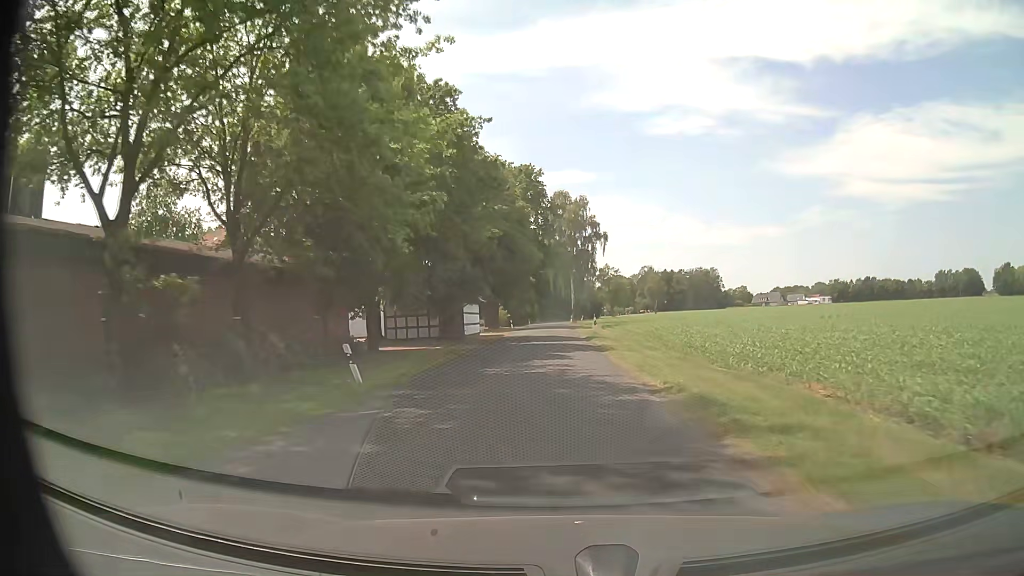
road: secondary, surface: asphalt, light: Day
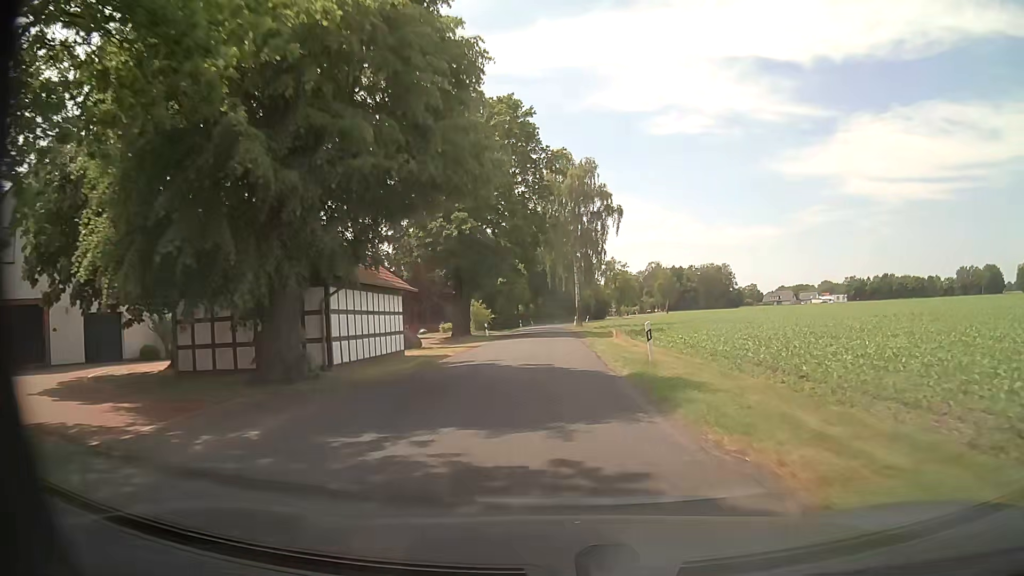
(0.0, +25.1) m; 0°
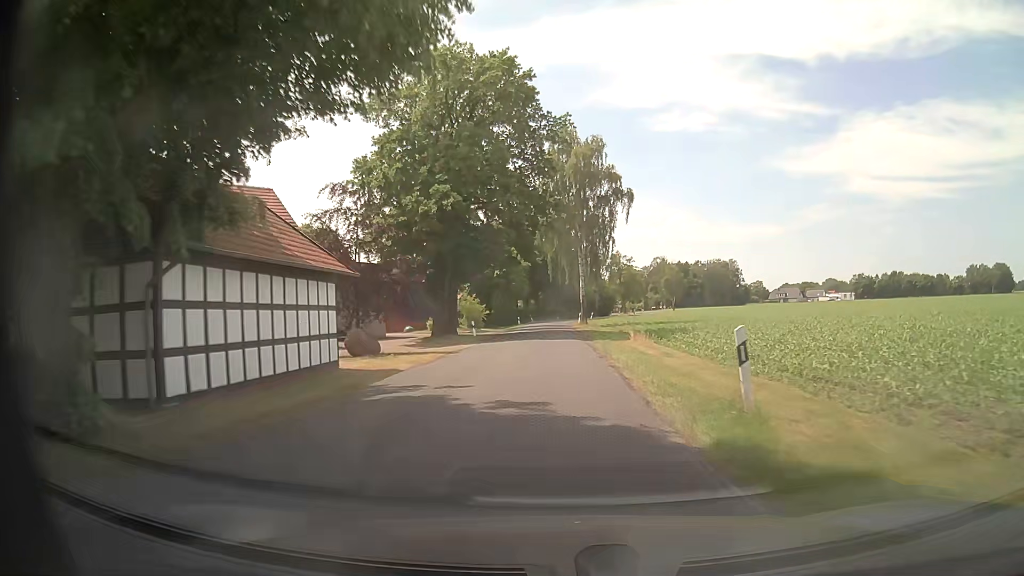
(0.0, +8.4) m; 0°
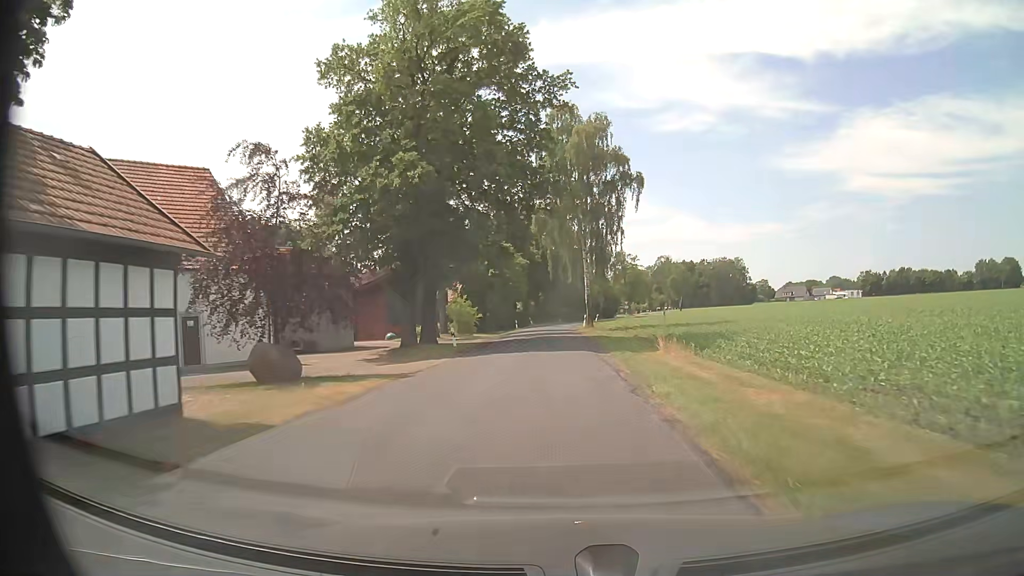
(0.0, +8.4) m; 0°
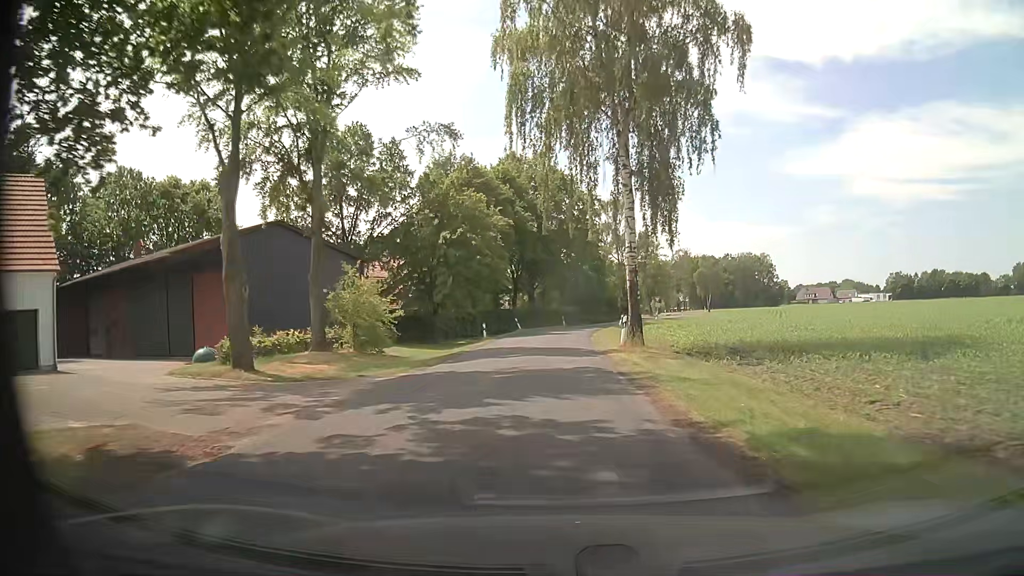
(-0.2, +33.4) m; 0°
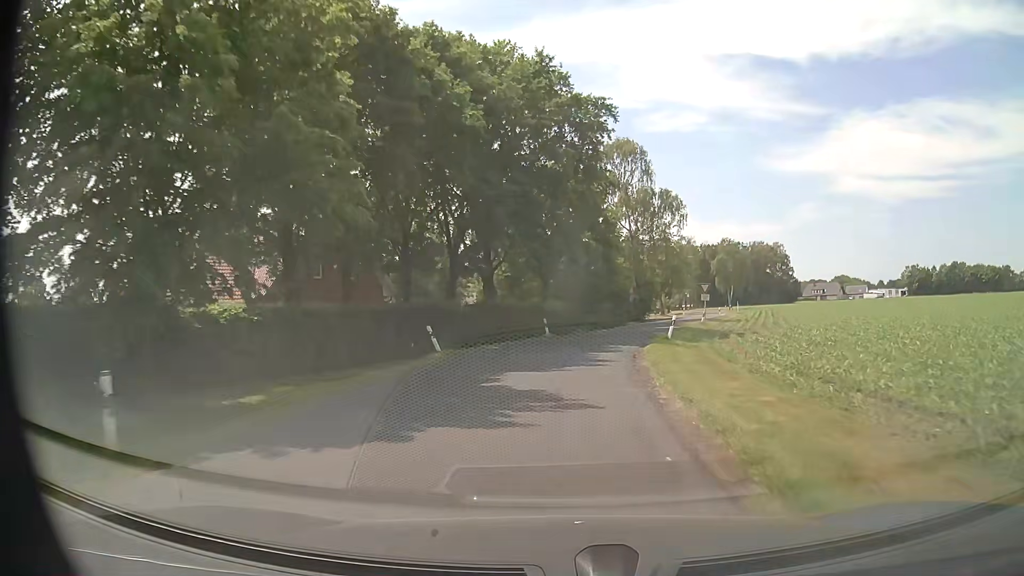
(+0.2, +33.5) m; +1°
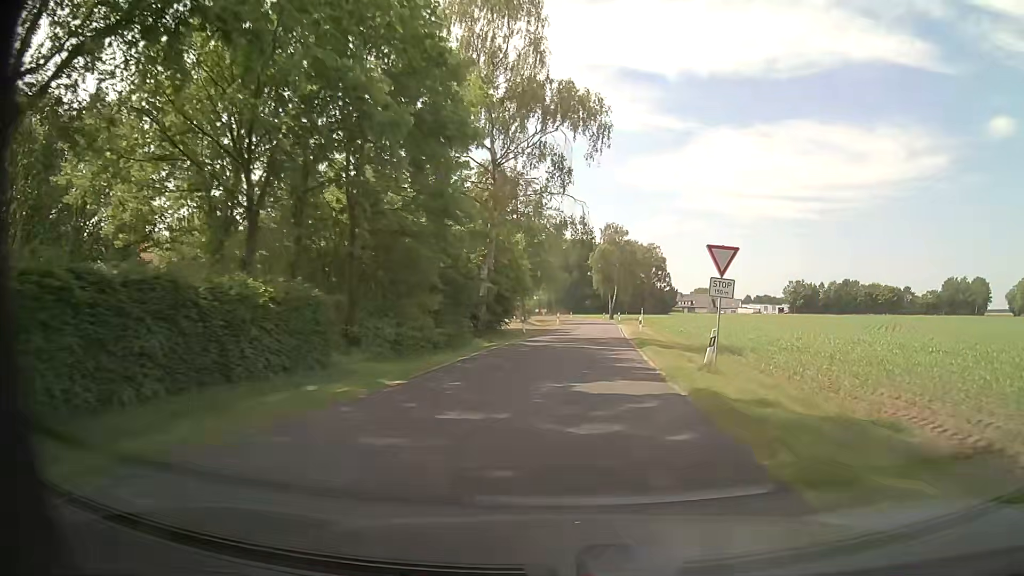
(+2.6, +33.3) m; +12°
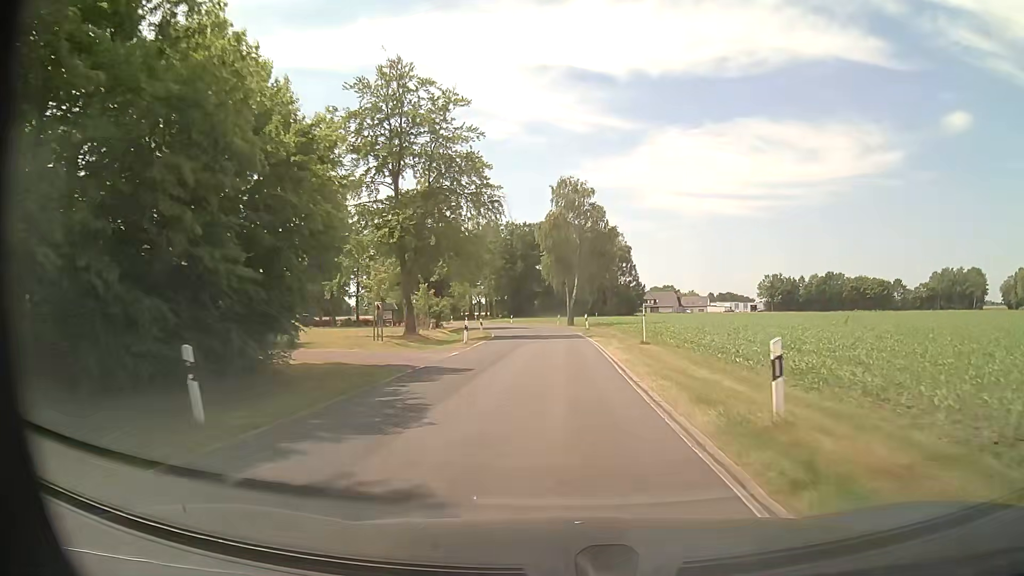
(+2.1, +33.4) m; +5°
(0, +10) (0, +20) (0, +30) (0, +40) (-1, +50) (-2, +60) (-5, +70) (-8, +79) (-13, +88) (-19, +96) m
